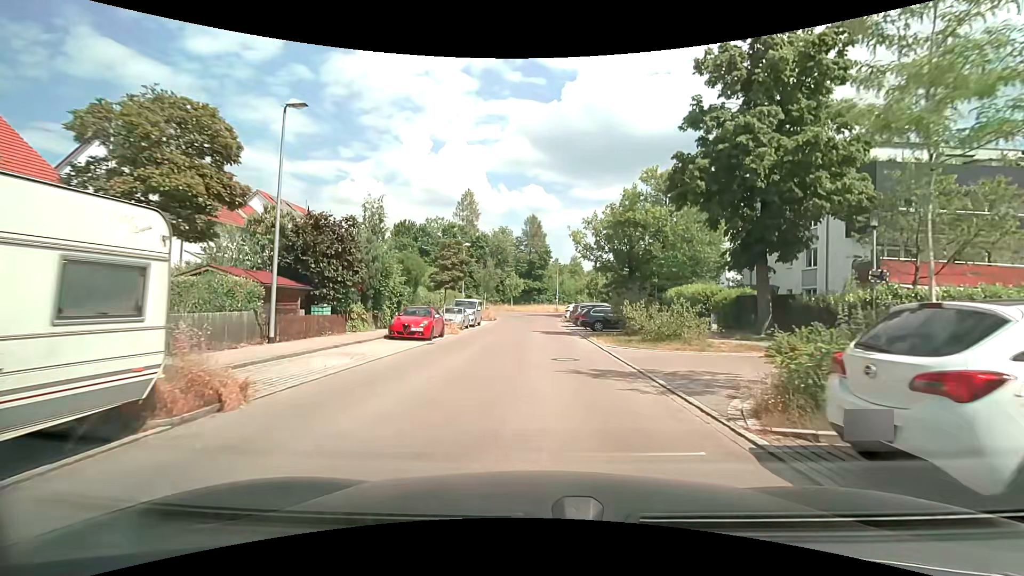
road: residential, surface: asphalt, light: Day
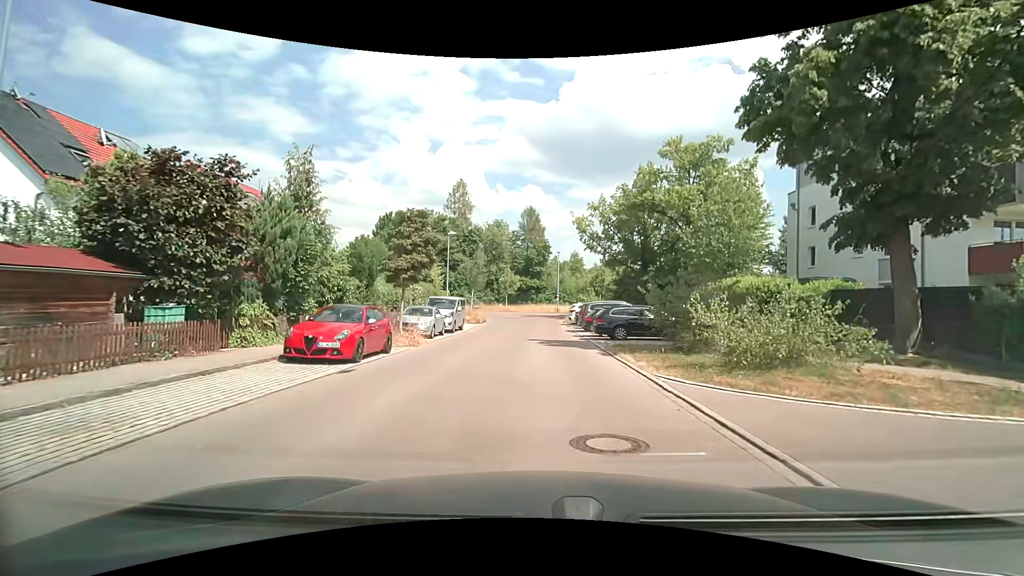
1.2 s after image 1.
(0.0, +8.4) m; 0°
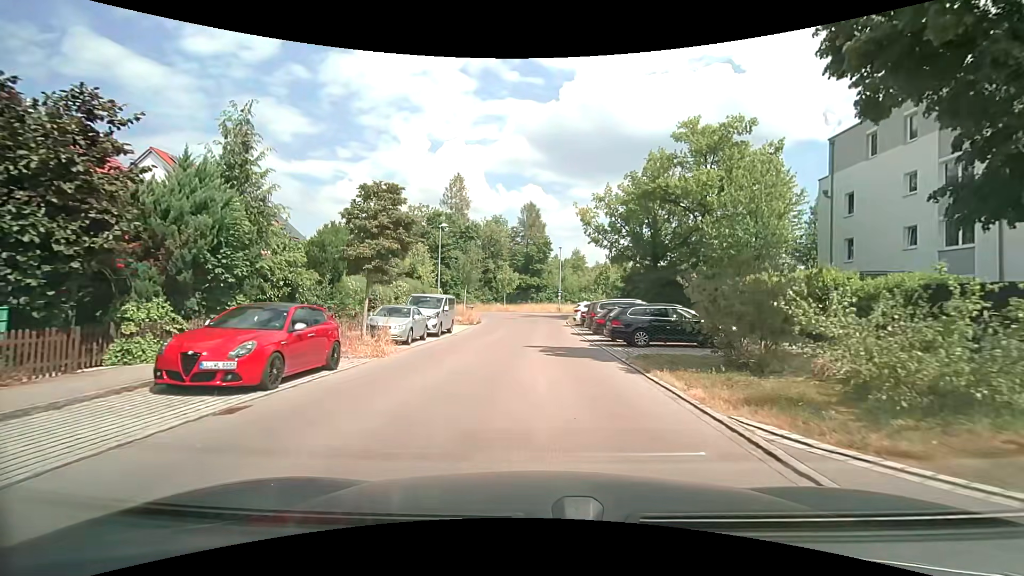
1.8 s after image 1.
(0.0, +4.1) m; 0°
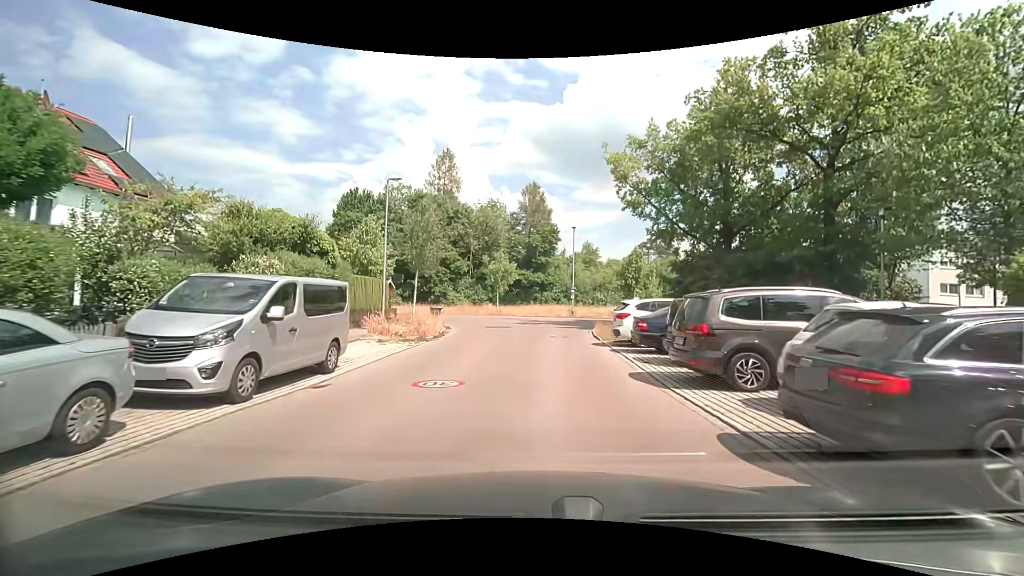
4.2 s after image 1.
(0.0, +15.9) m; 0°
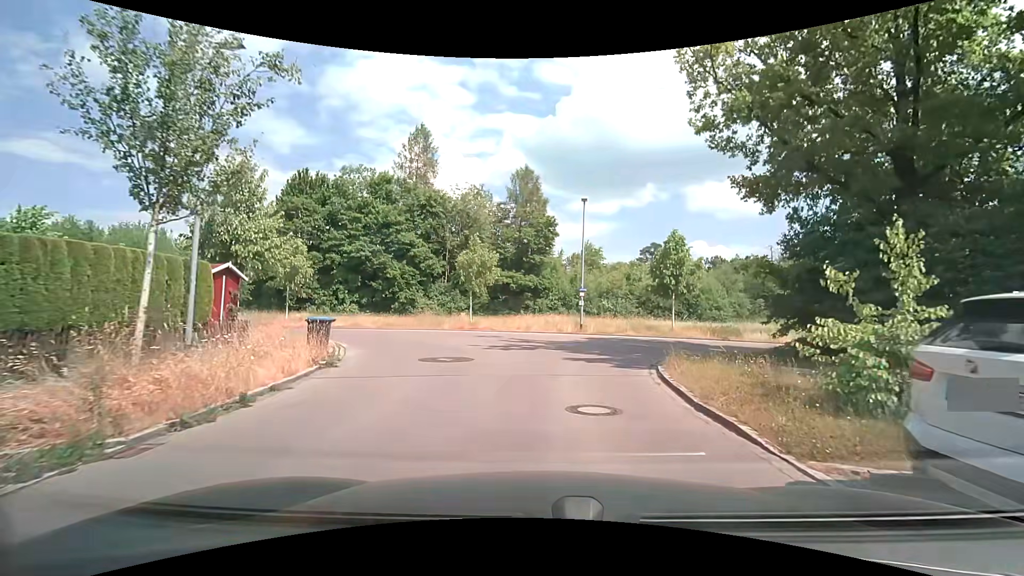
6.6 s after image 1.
(0.0, +14.0) m; +1°
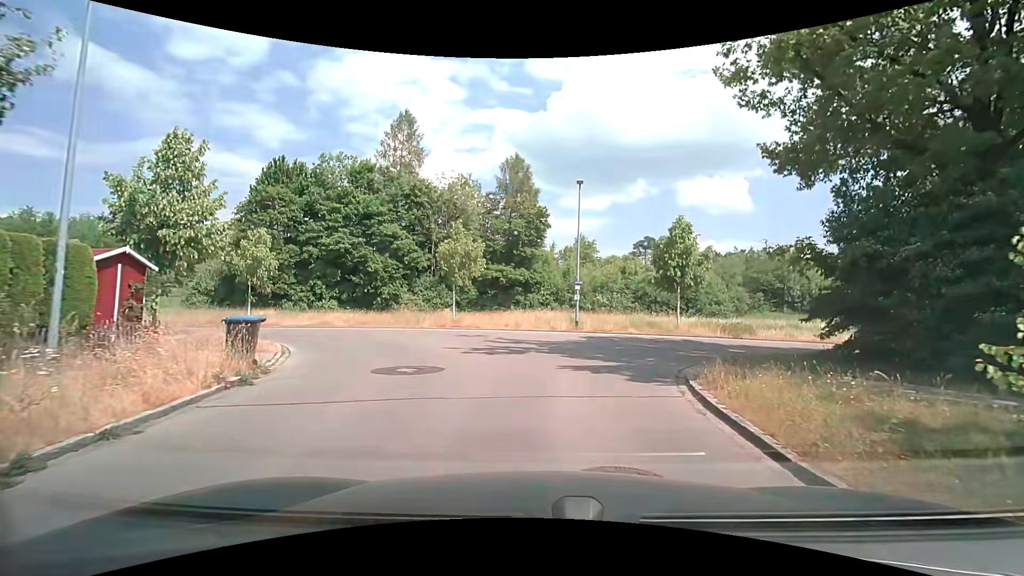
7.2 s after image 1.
(0.0, +3.0) m; +1°
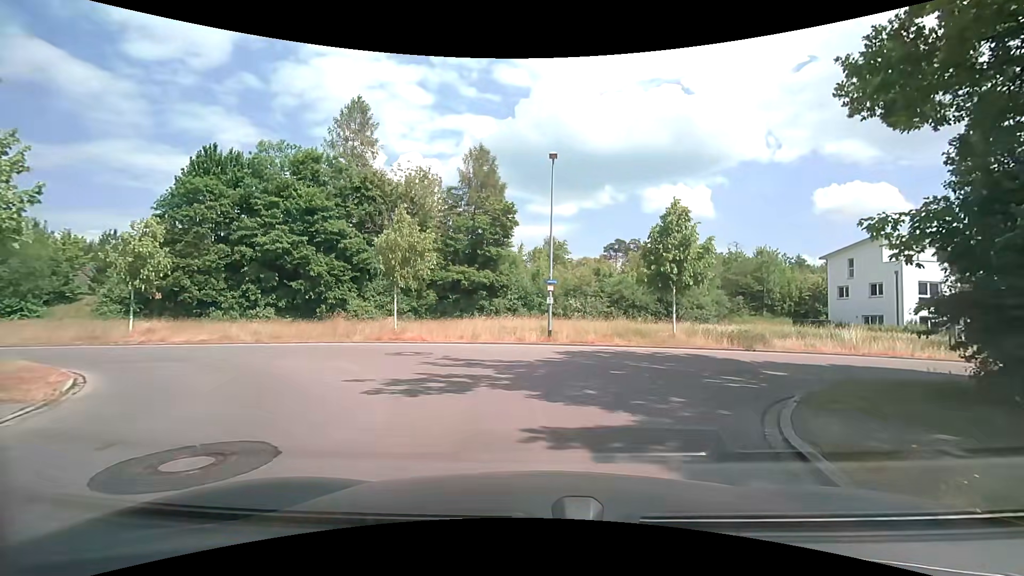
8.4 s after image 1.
(+0.1, +5.3) m; +3°
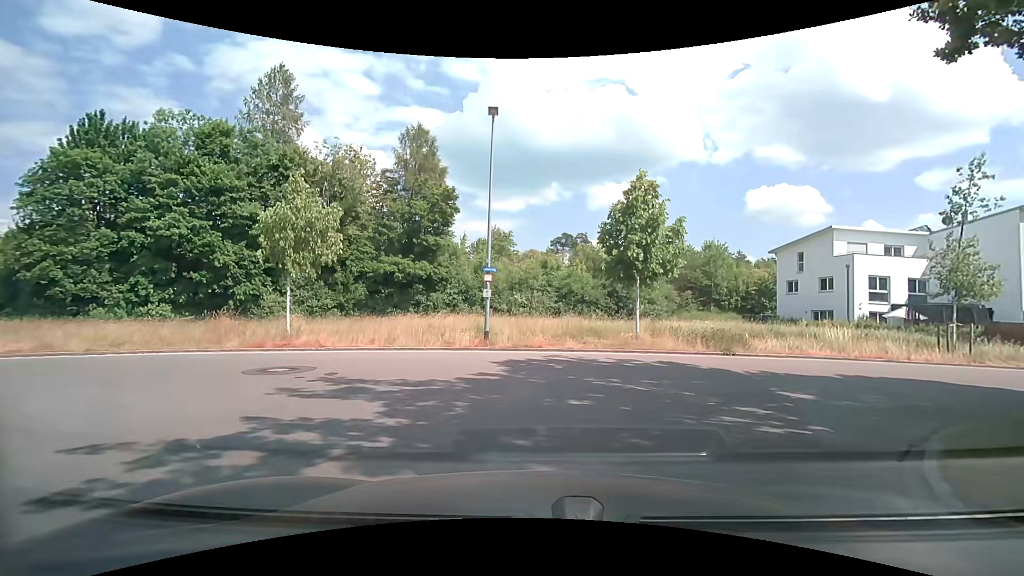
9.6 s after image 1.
(+0.2, +4.2) m; +6°
(+2, +10) (+11, +14) (+21, +16) (+31, +17) (+41, +18) (+50, +20) (+60, +21) (+70, +22) (+80, +24) (+90, +25) m
